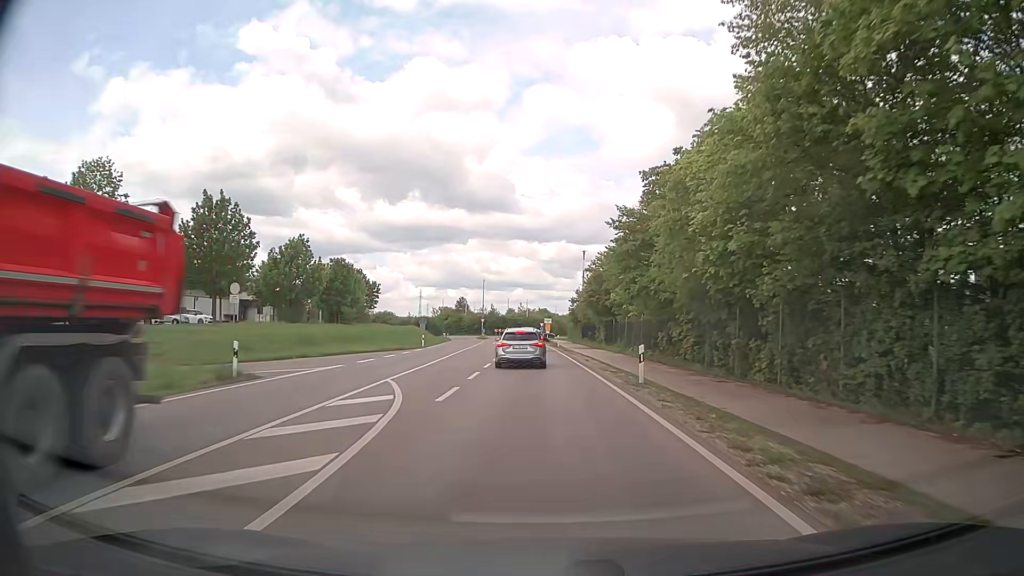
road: primary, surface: asphalt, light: Day
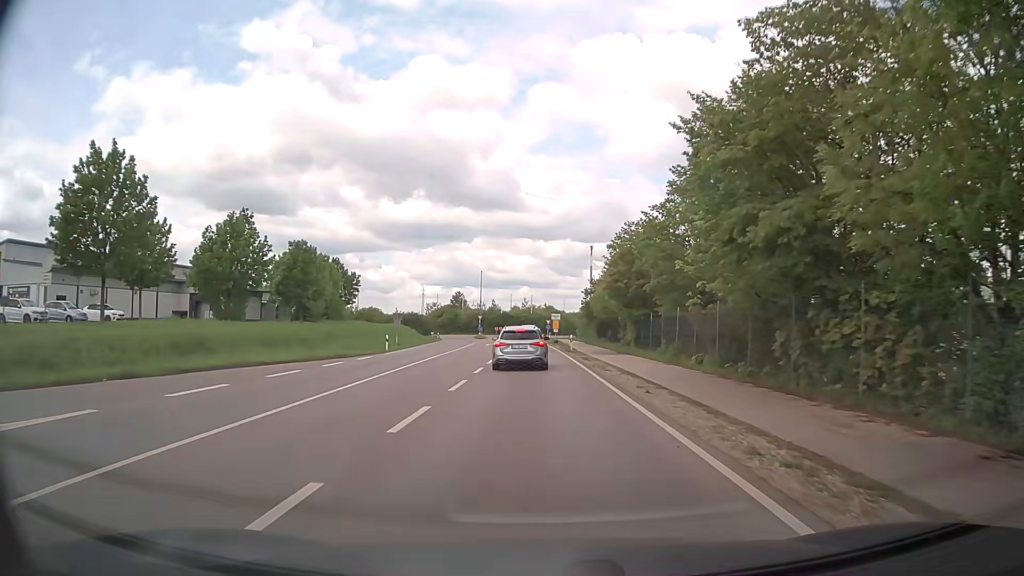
(-0.1, +16.0) m; 0°
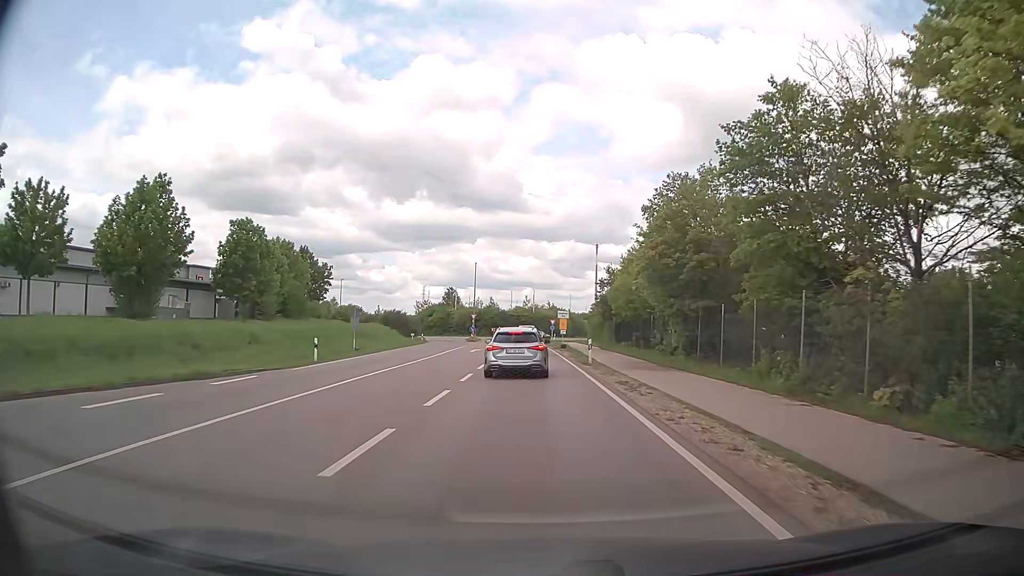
(0.0, +14.6) m; 0°
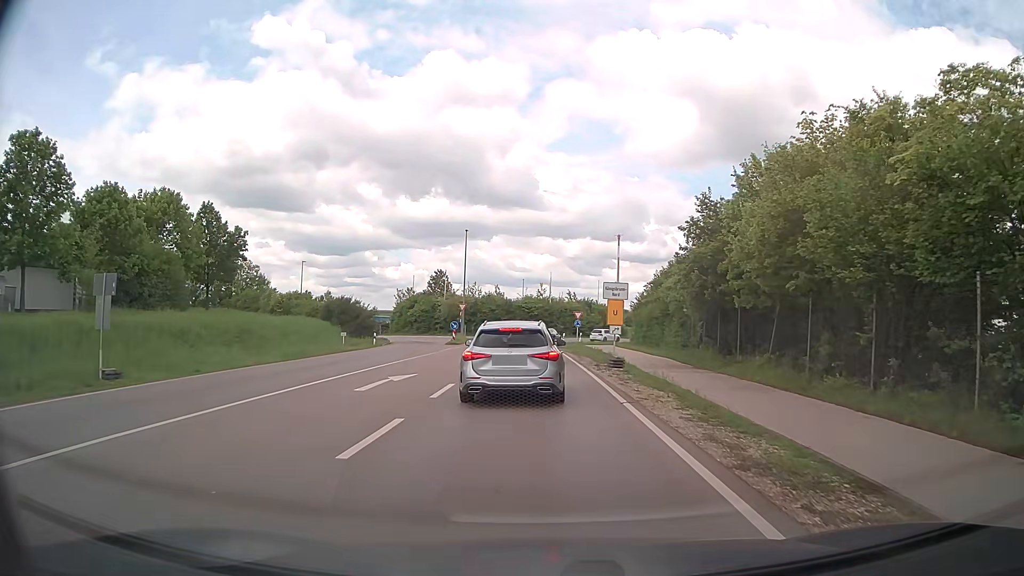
(-0.3, +28.8) m; -1°
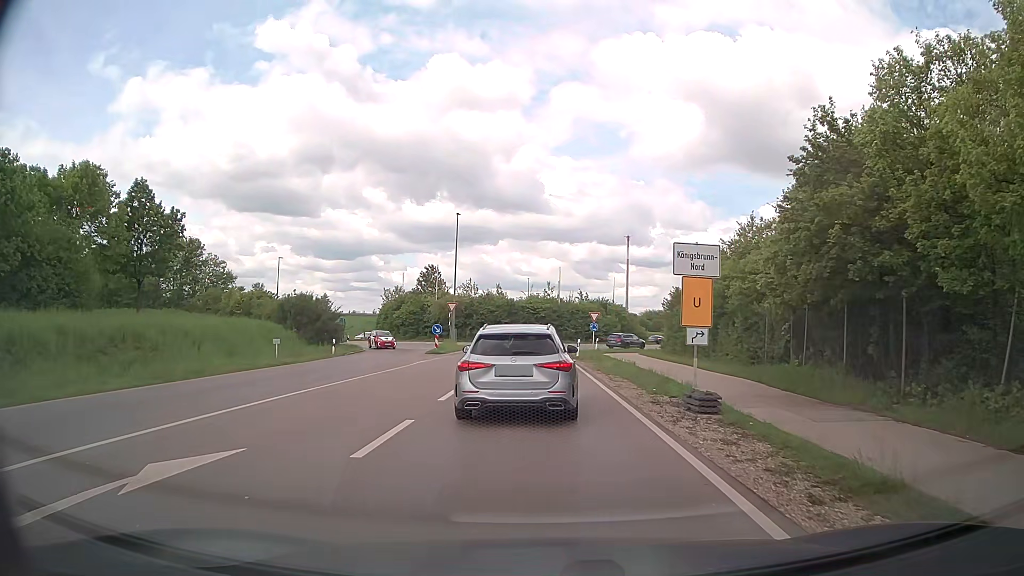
(-0.2, +11.6) m; -1°
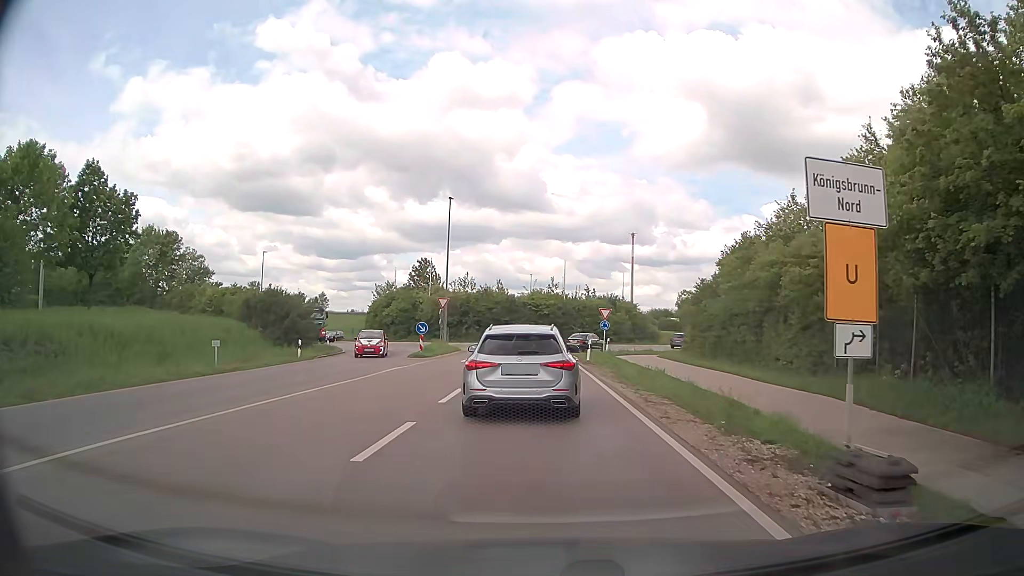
(0.0, +6.1) m; 0°
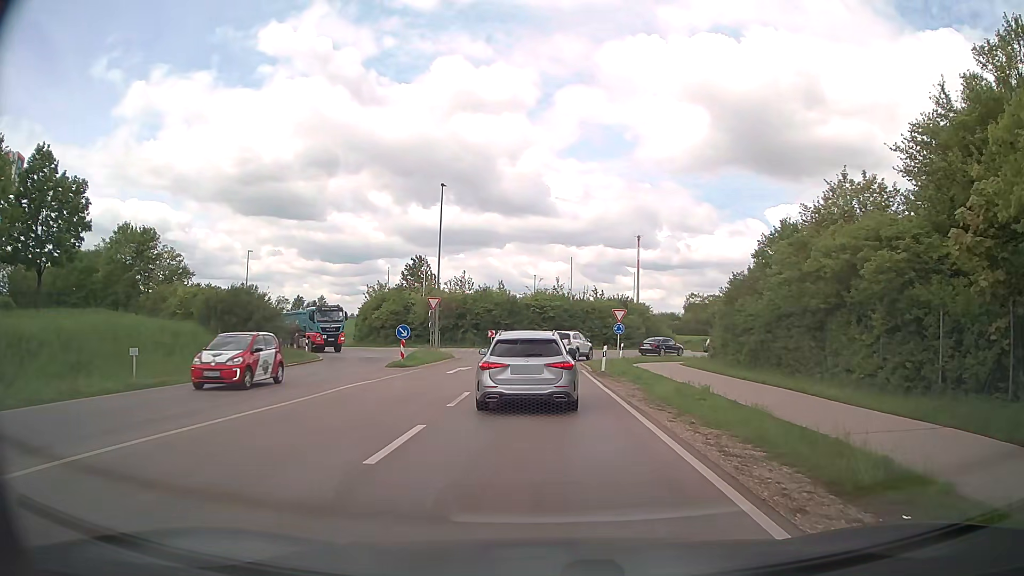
(0.0, +5.8) m; -1°
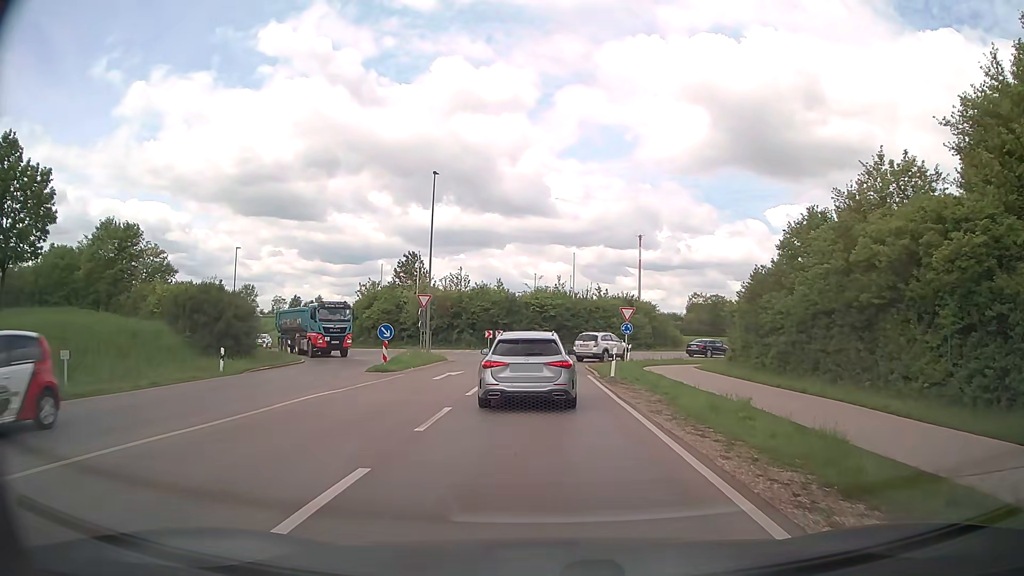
(0.0, +3.5) m; 0°
